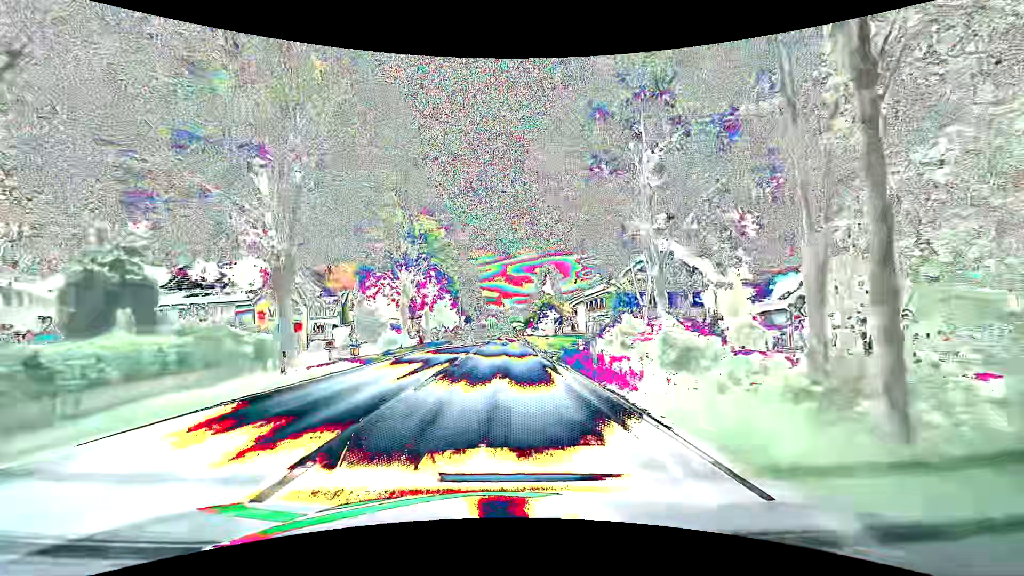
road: primary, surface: asphalt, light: Day
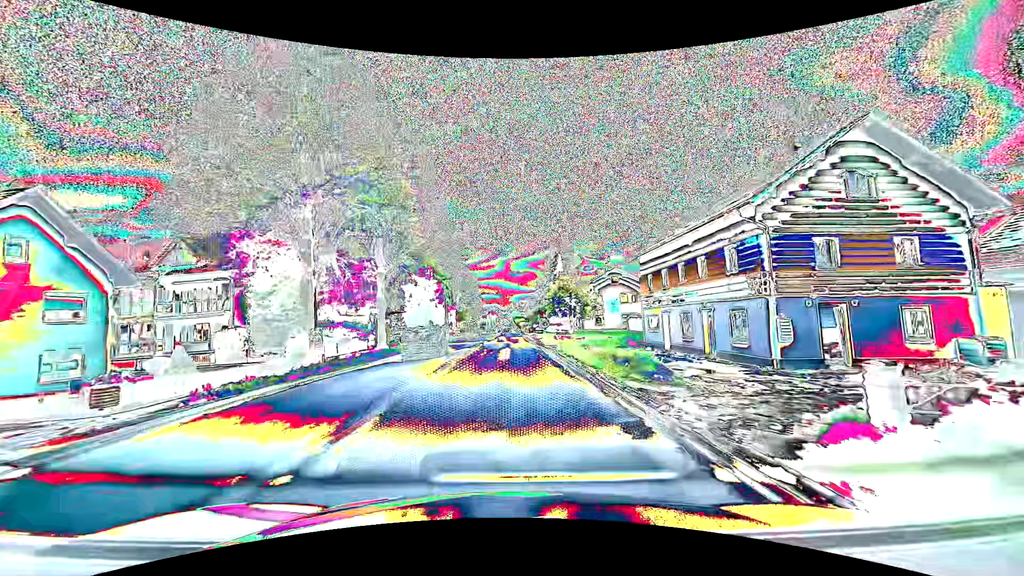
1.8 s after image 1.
(+0.1, +23.7) m; +1°
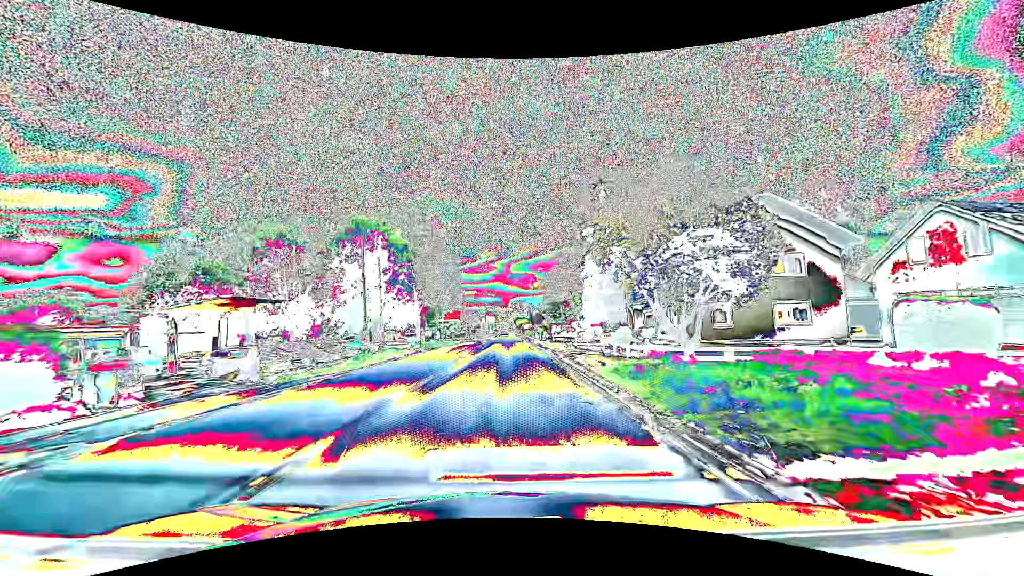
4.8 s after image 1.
(-0.2, +39.5) m; 0°
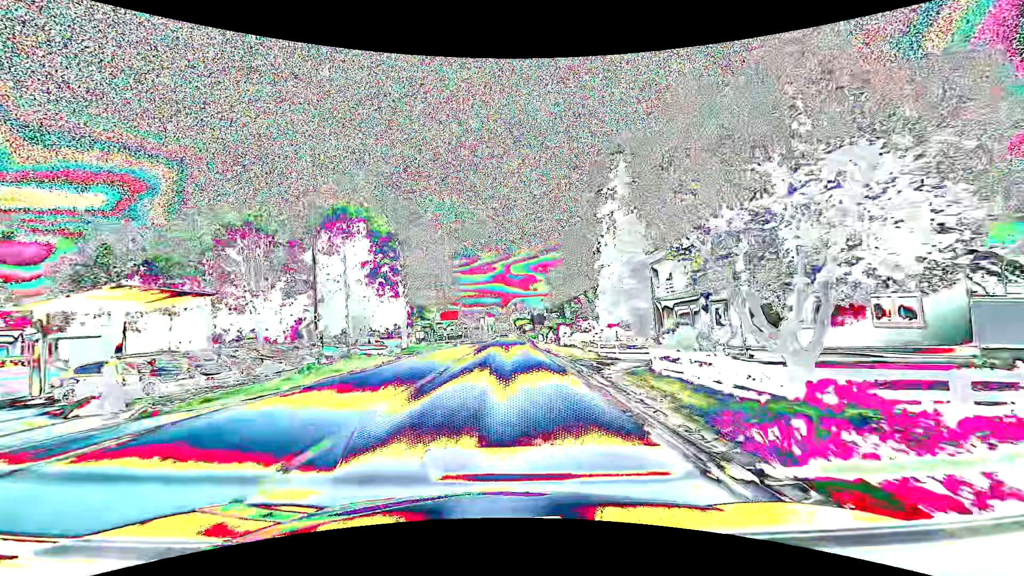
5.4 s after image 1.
(0.0, +7.9) m; 0°
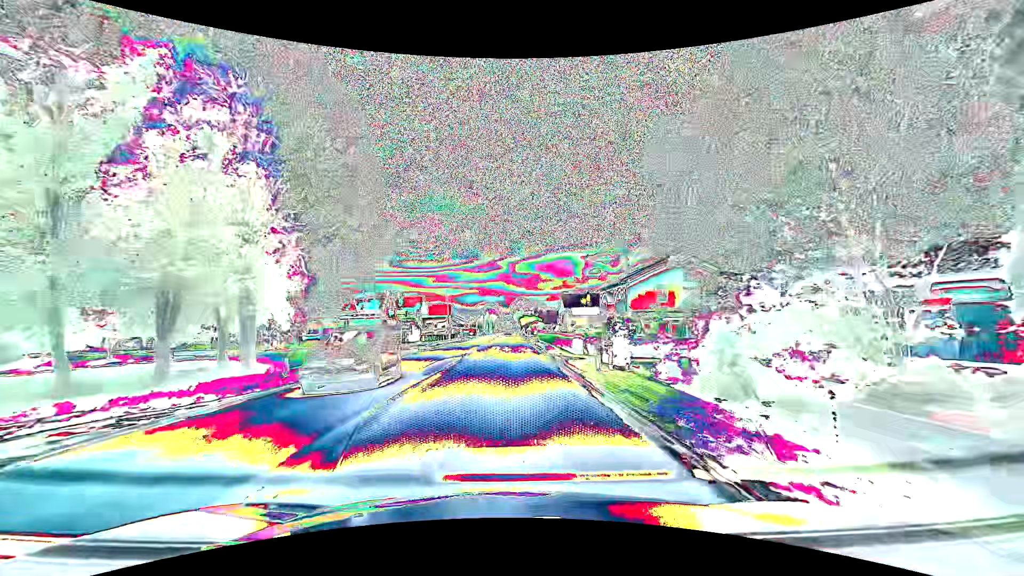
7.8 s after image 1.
(0.0, +31.6) m; 0°
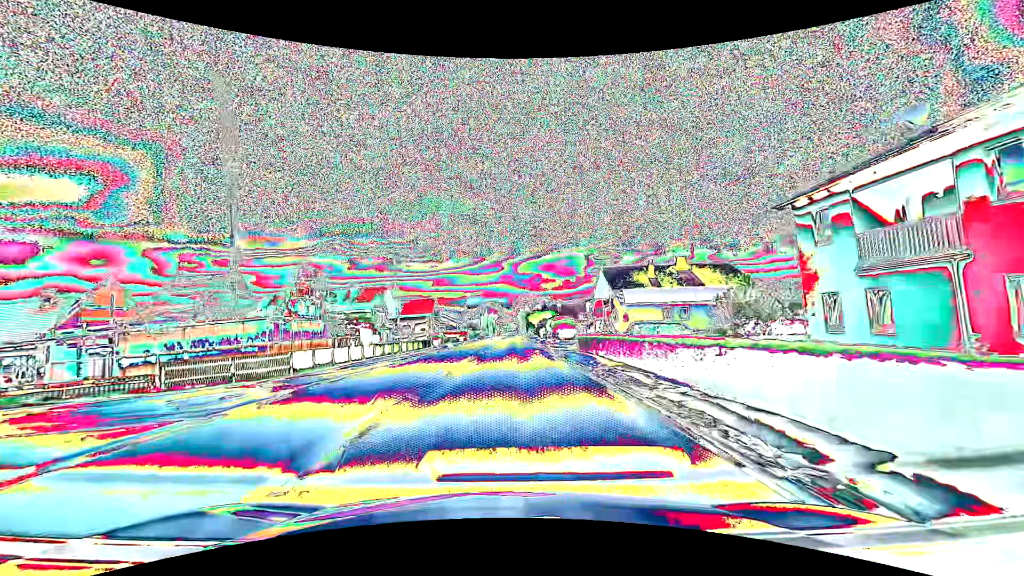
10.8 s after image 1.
(-0.2, +39.6) m; -1°
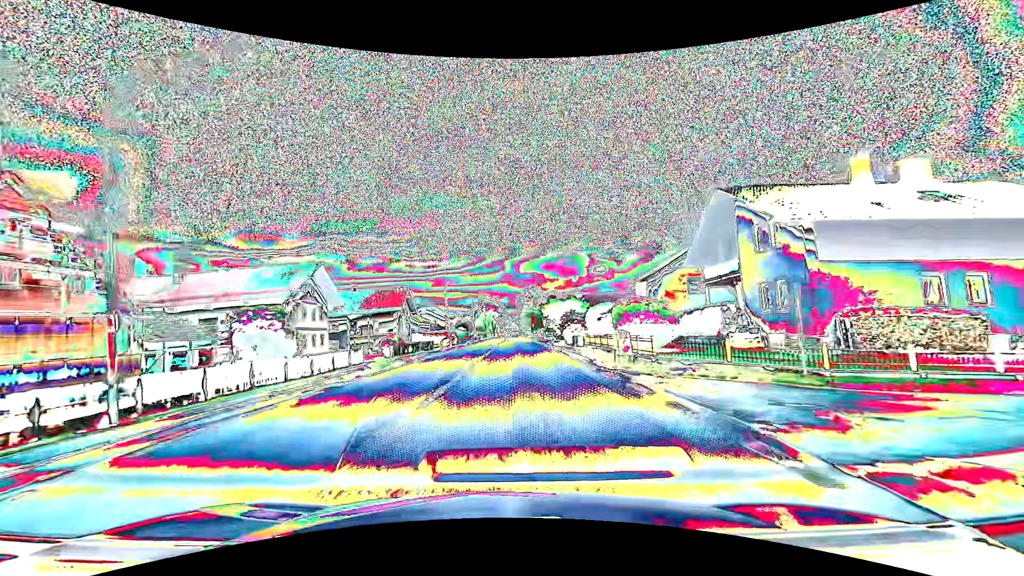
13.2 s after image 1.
(0.0, +31.7) m; 0°
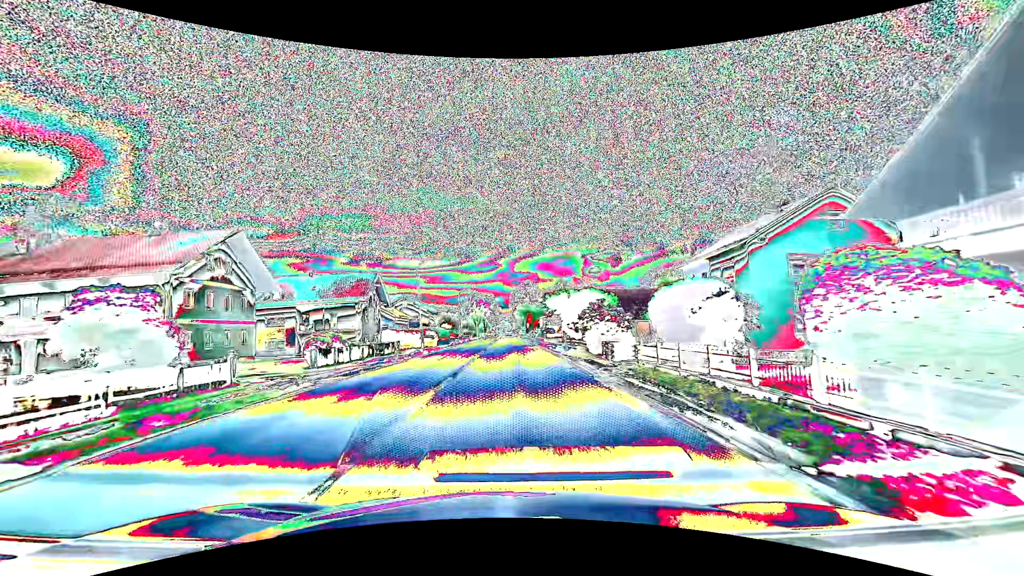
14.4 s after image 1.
(+0.1, +15.8) m; +1°
(0, +10) (0, +20) (0, +30) (0, +40) (0, +50) (0, +60) (0, +70) (0, +80) (0, +90) (+1, +100) m
